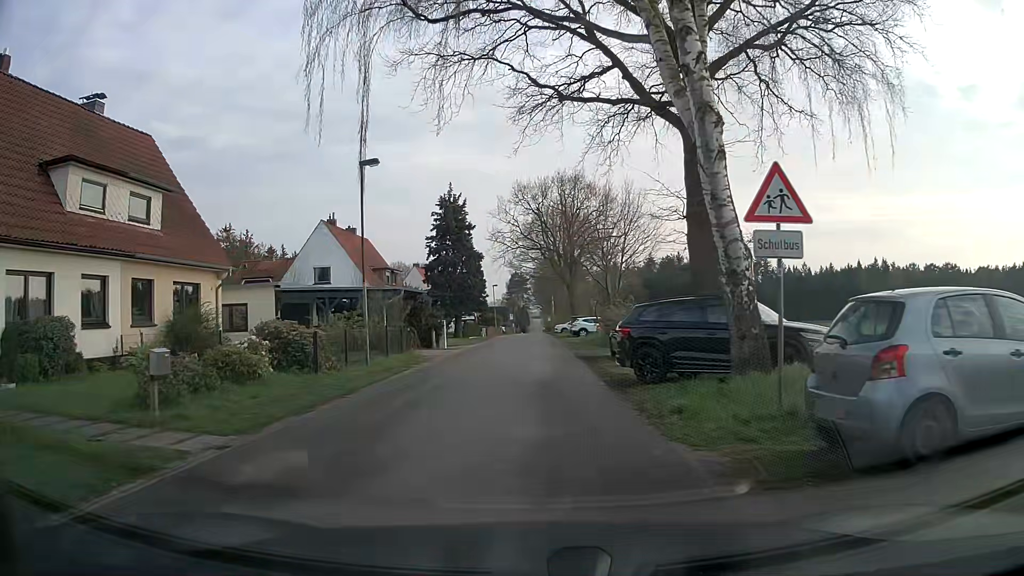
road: unclassified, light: Day
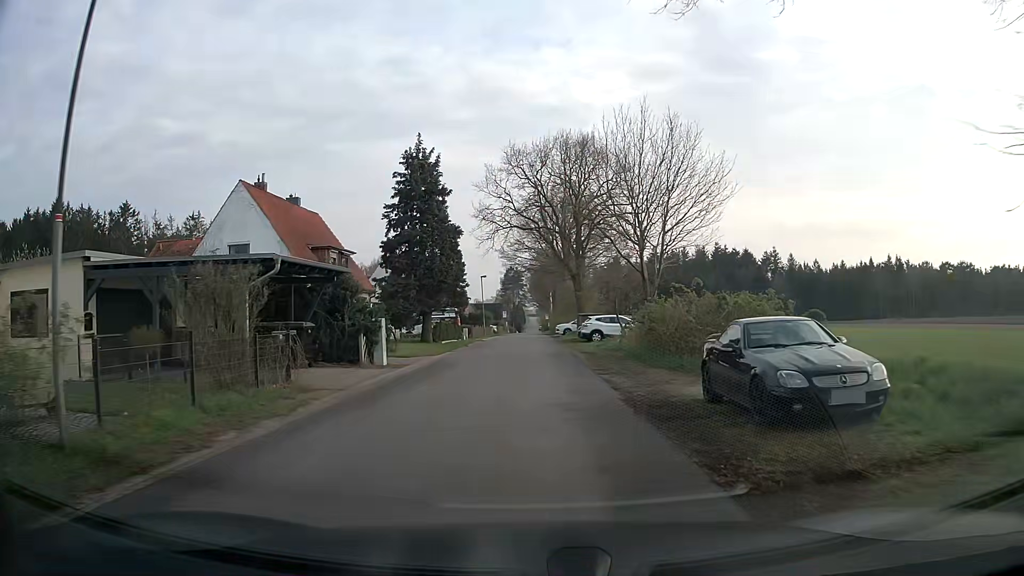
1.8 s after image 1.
(0.0, +13.6) m; +3°
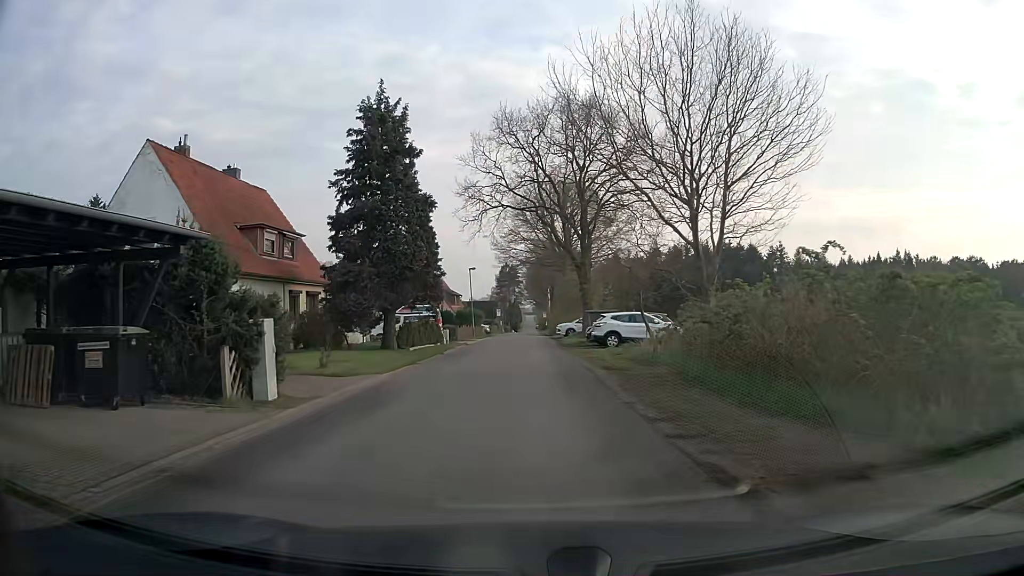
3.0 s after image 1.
(-0.4, +9.1) m; -2°
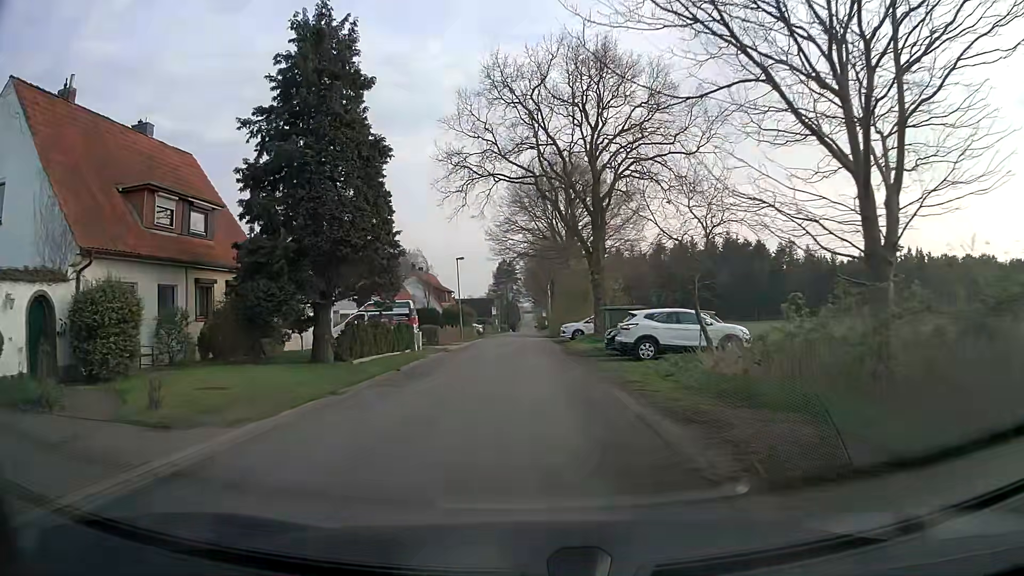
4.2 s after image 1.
(0.0, +9.1) m; 0°
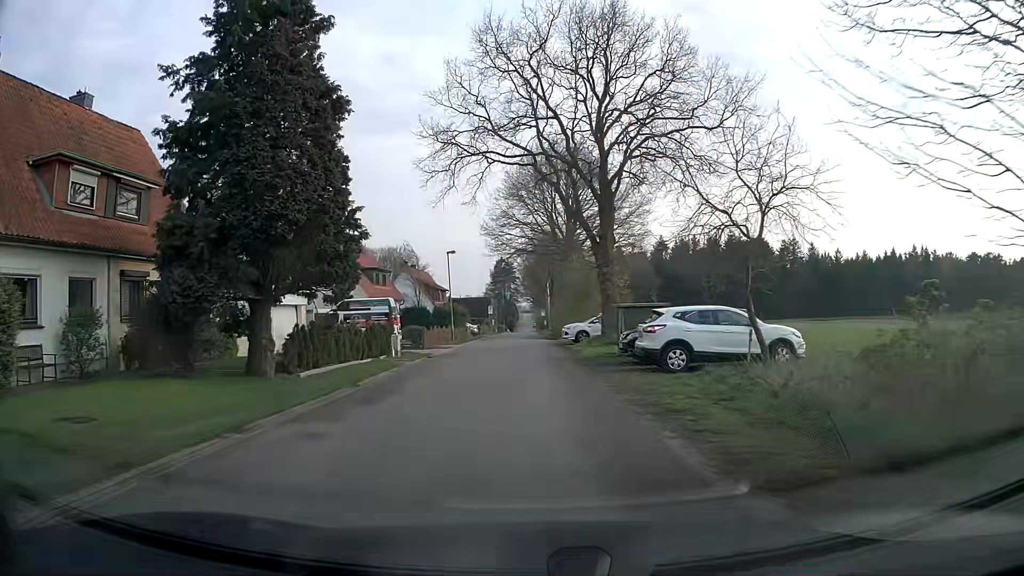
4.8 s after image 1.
(0.0, +4.5) m; 0°
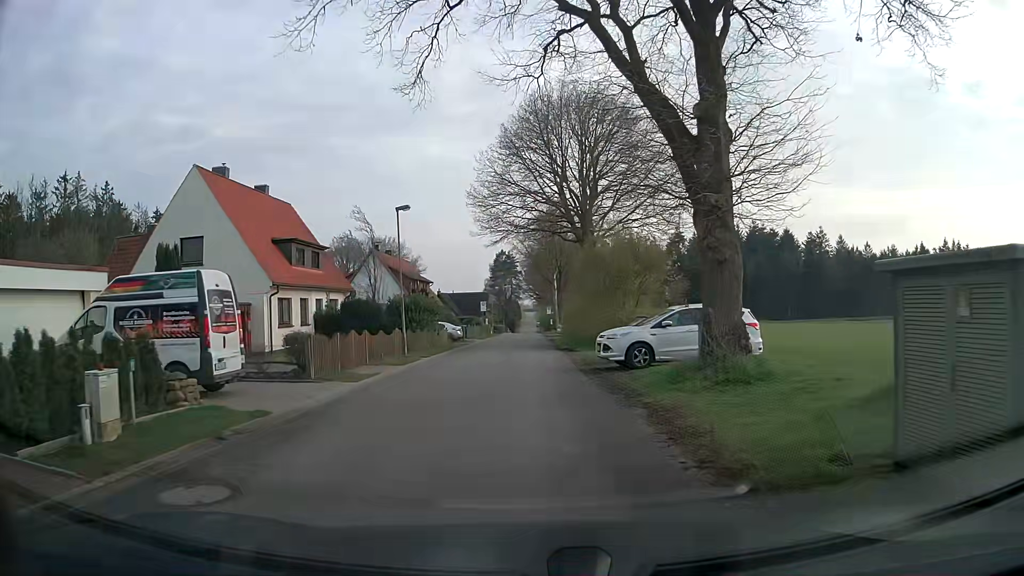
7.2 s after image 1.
(0.0, +18.0) m; -1°
